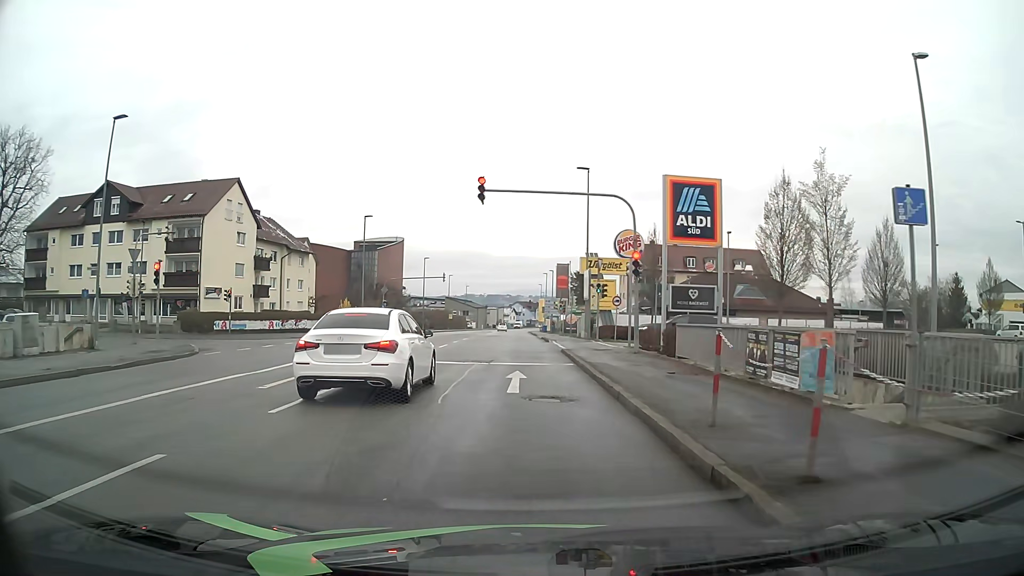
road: tertiary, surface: asphalt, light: Day
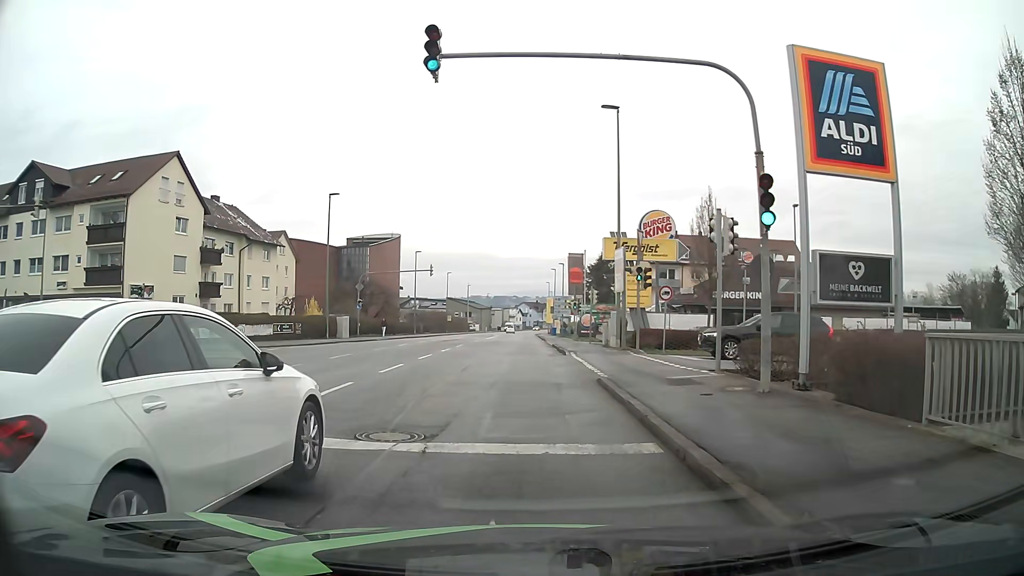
(0.0, +12.0) m; 0°
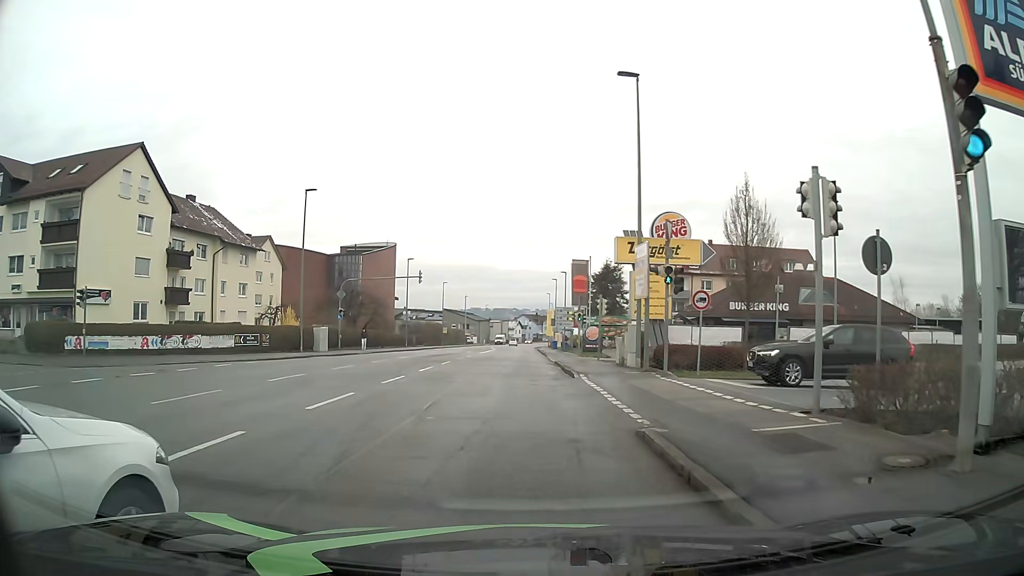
(-0.1, +5.7) m; 0°
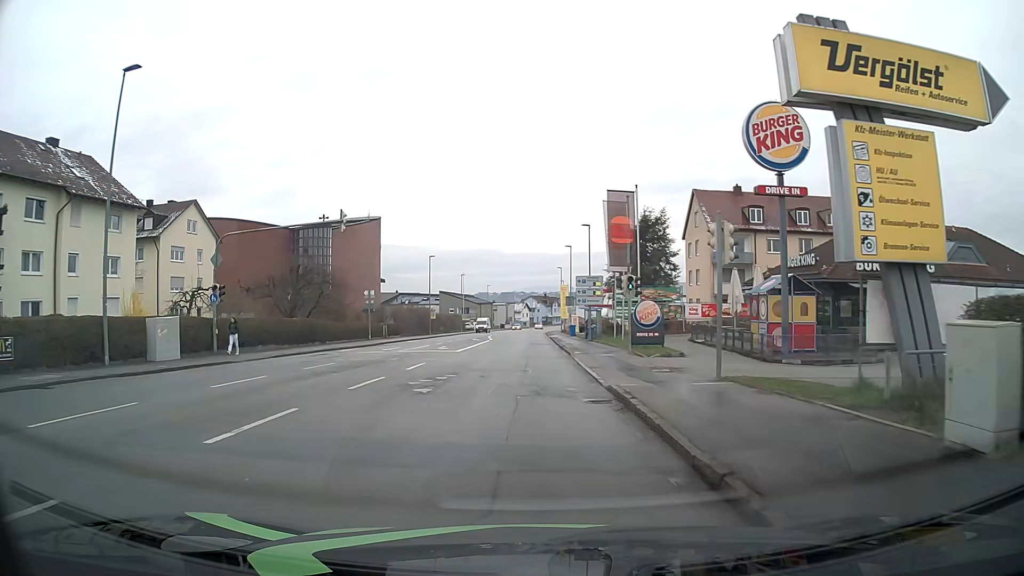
(-0.5, +22.2) m; -2°
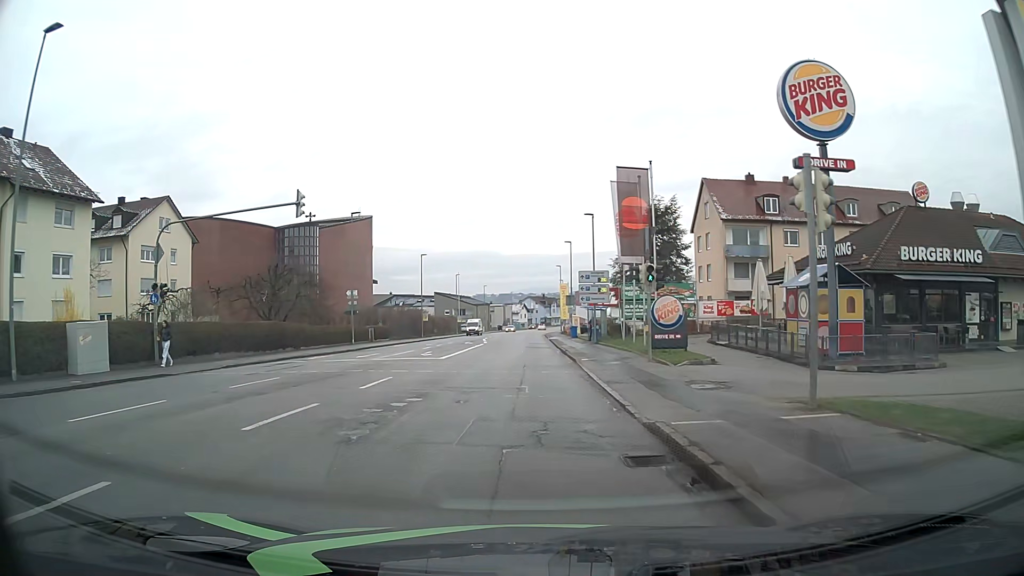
(0.0, +5.0) m; 0°
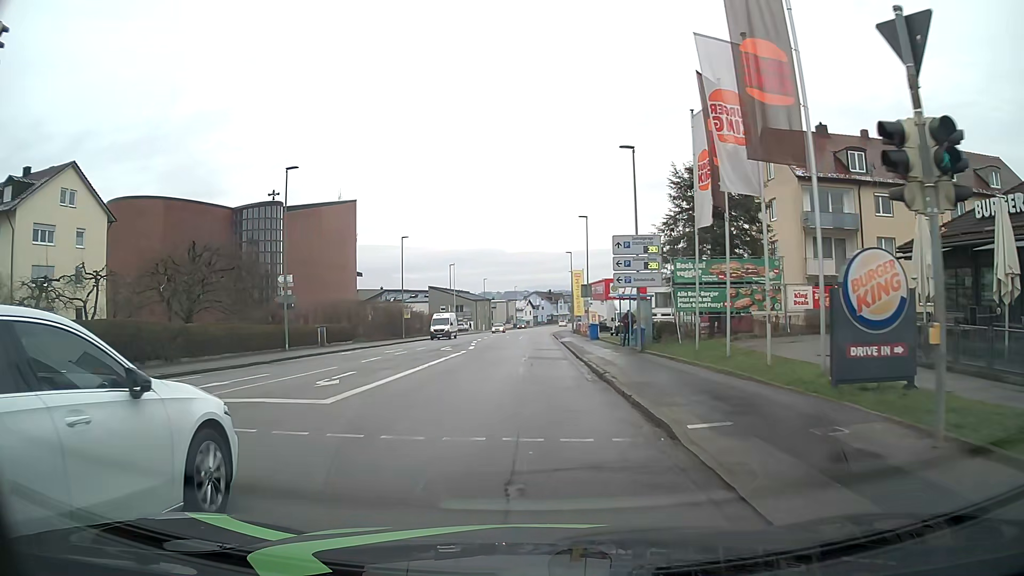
(0.0, +15.9) m; -1°
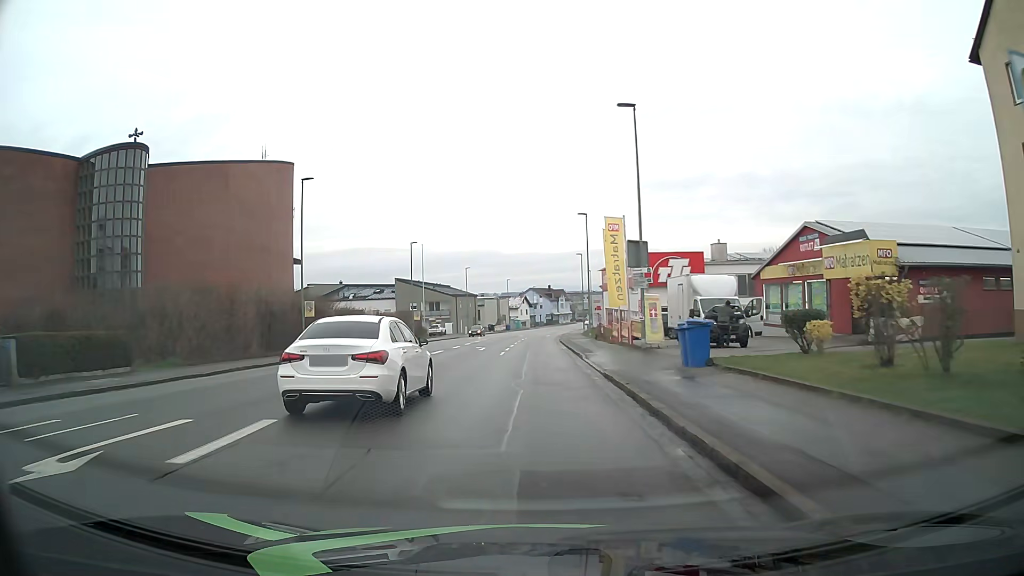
(+0.3, +30.4) m; 0°
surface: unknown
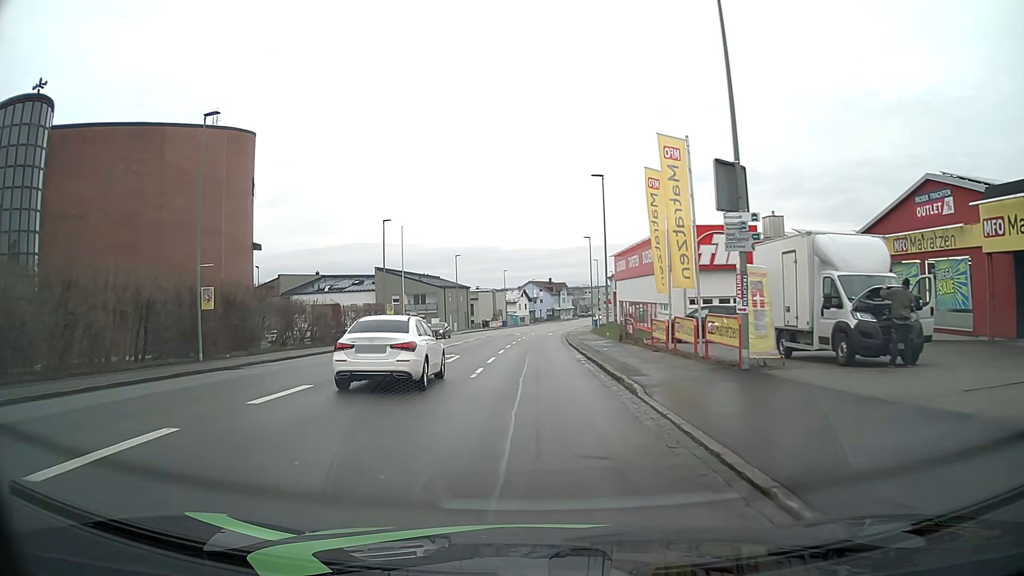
(+0.1, +13.4) m; 0°
(0, +10) (0, +20) (0, +30) (0, +40) (0, +50) (-1, +60) (-1, +70) (0, +80) (+1, +90) (+2, +100) m
